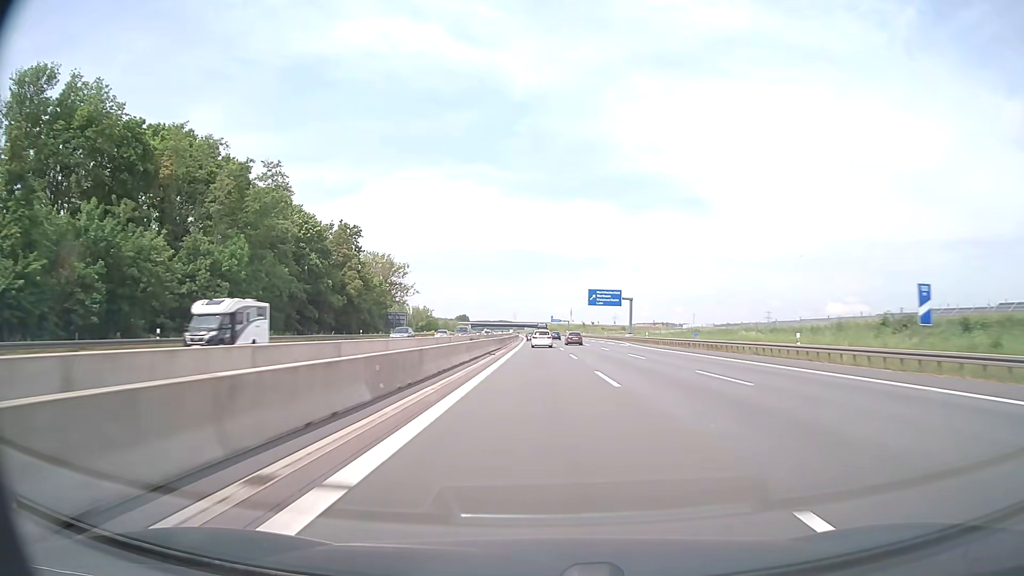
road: motorway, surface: asphalt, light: Day
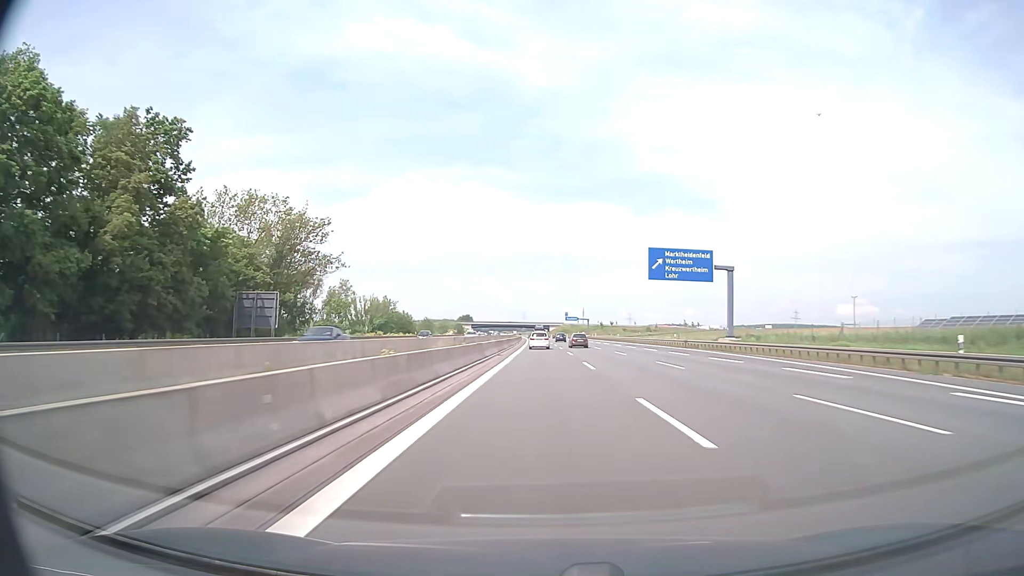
(-0.5, +62.5) m; -1°
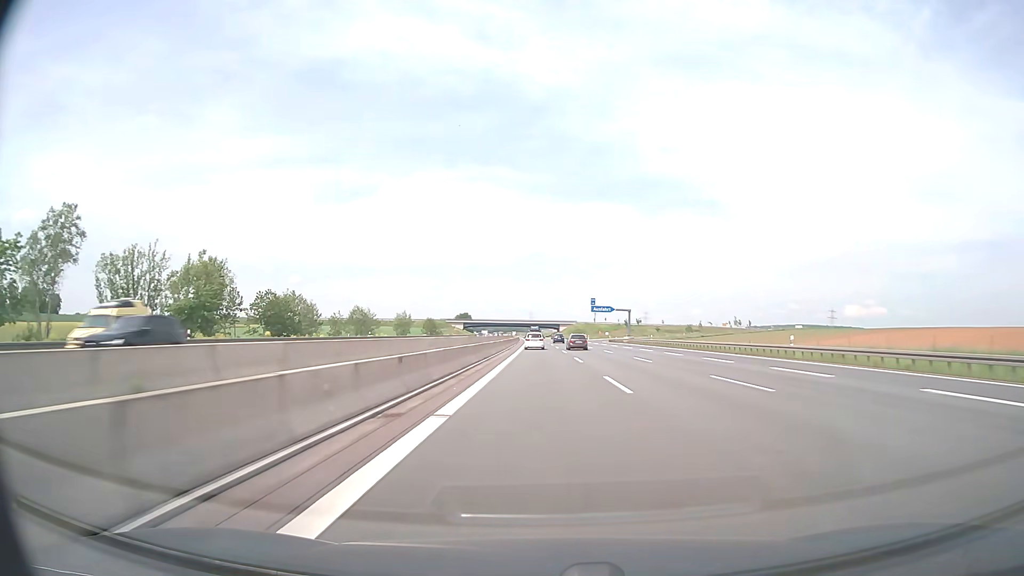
(-0.5, +82.0) m; -1°
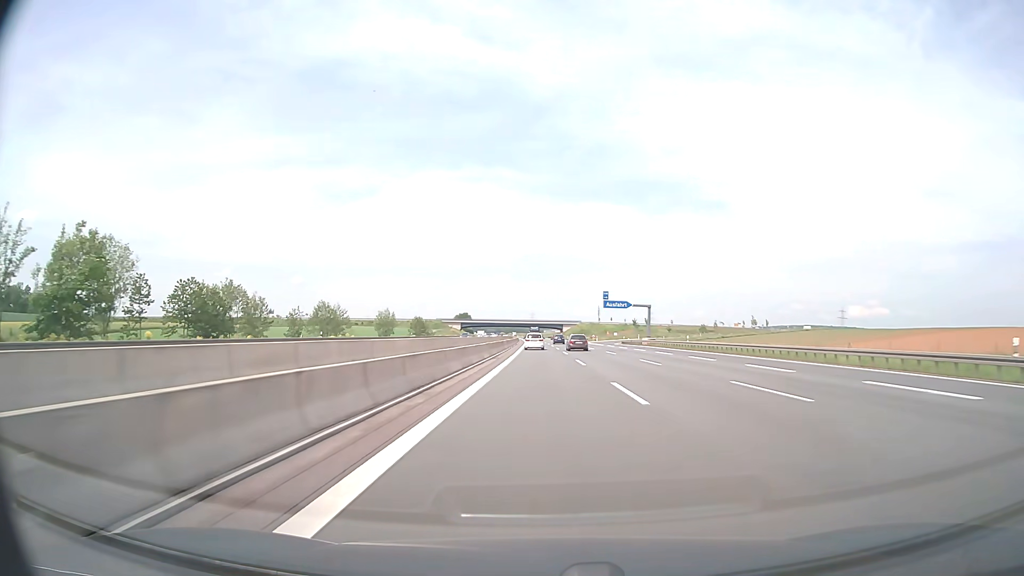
(0.0, +20.4) m; 0°
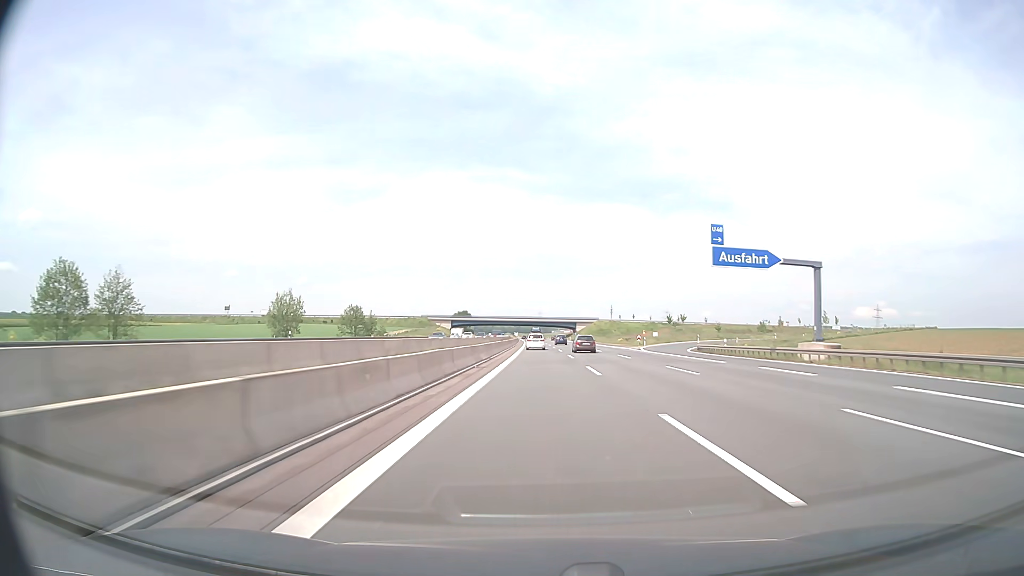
(-0.4, +61.4) m; -1°
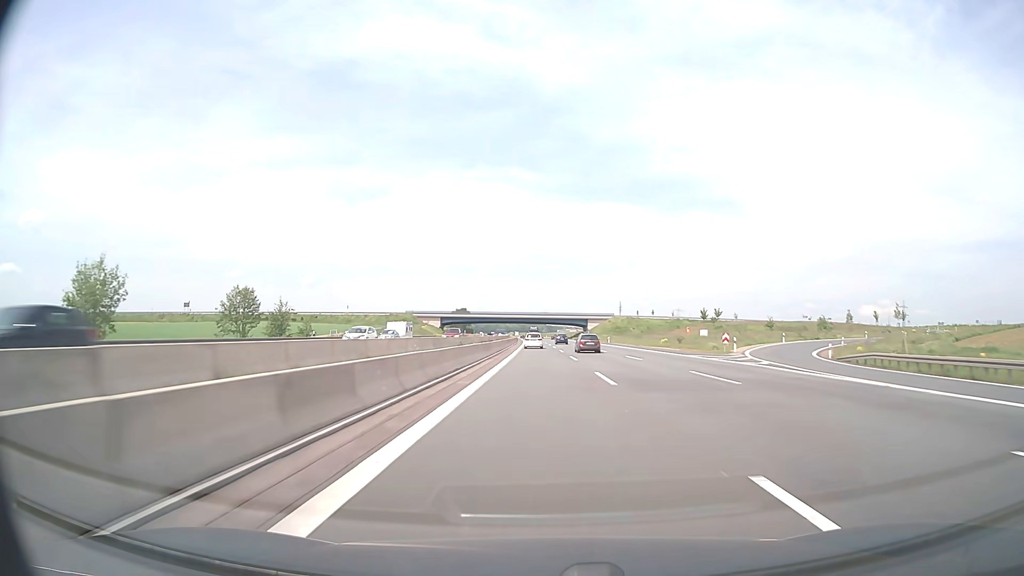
(-0.1, +41.0) m; 0°
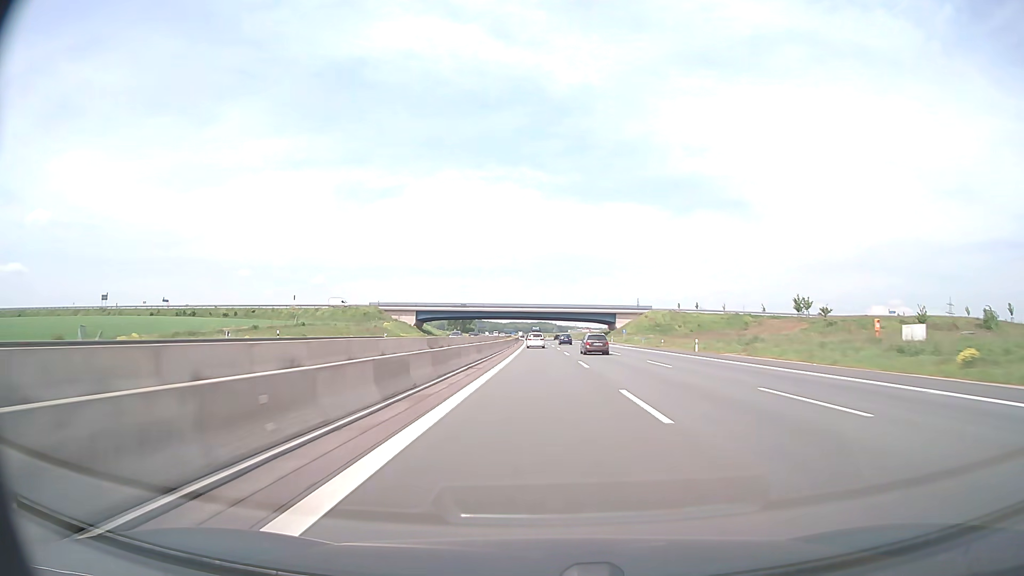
(-0.4, +61.7) m; -1°
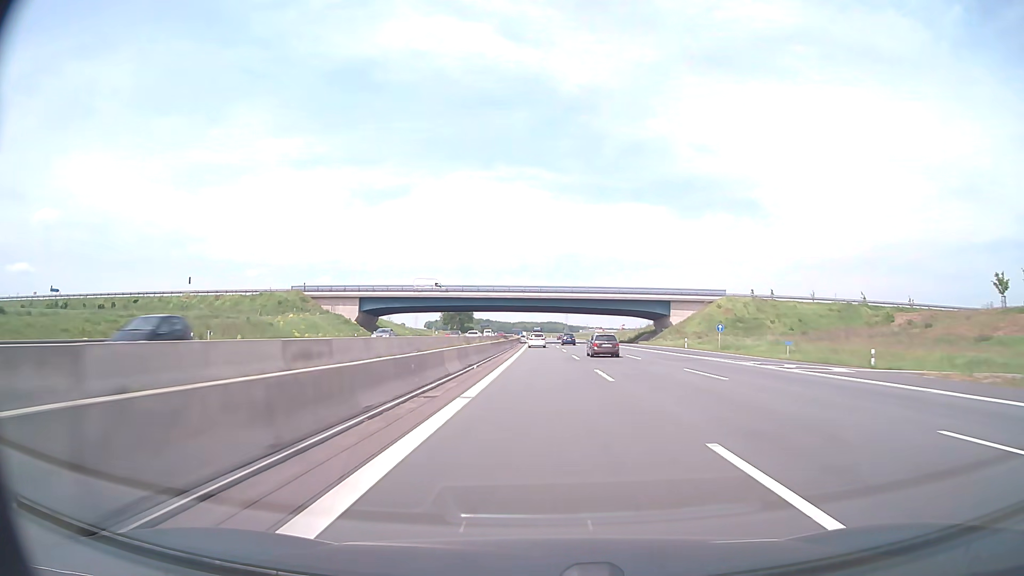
(-0.4, +61.8) m; -1°
(0, +10) (0, +20) (0, +30) (0, +40) (0, +50) (0, +60) (0, +70) (-1, +80) (-1, +90) (-1, +100) m
